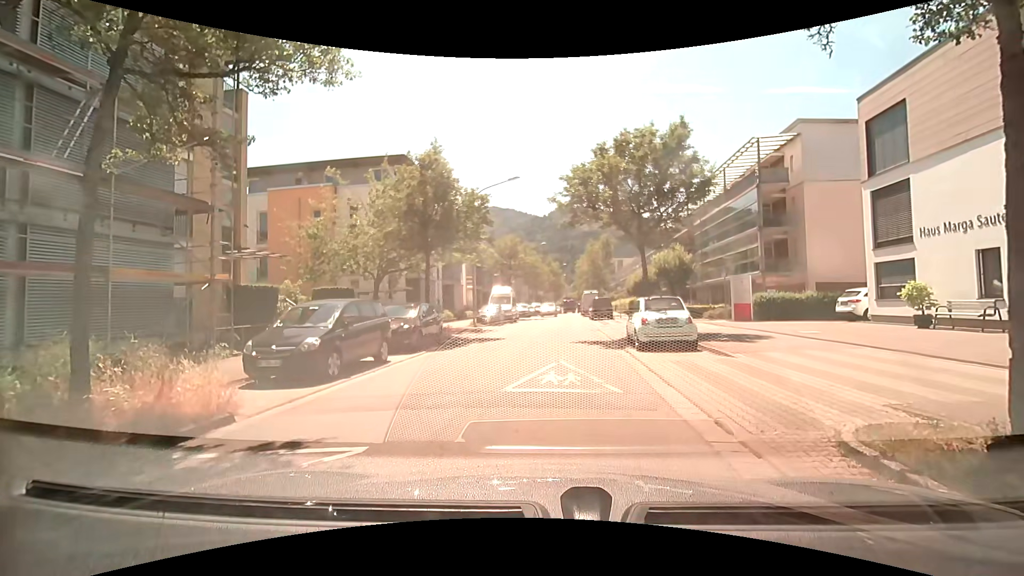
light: Day
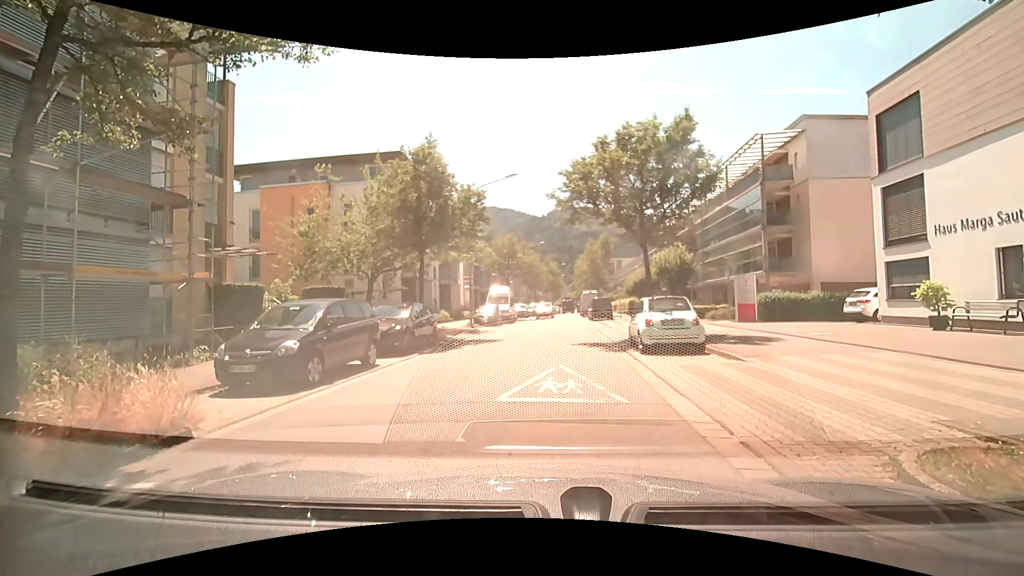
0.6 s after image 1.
(0.0, +0.7) m; 0°
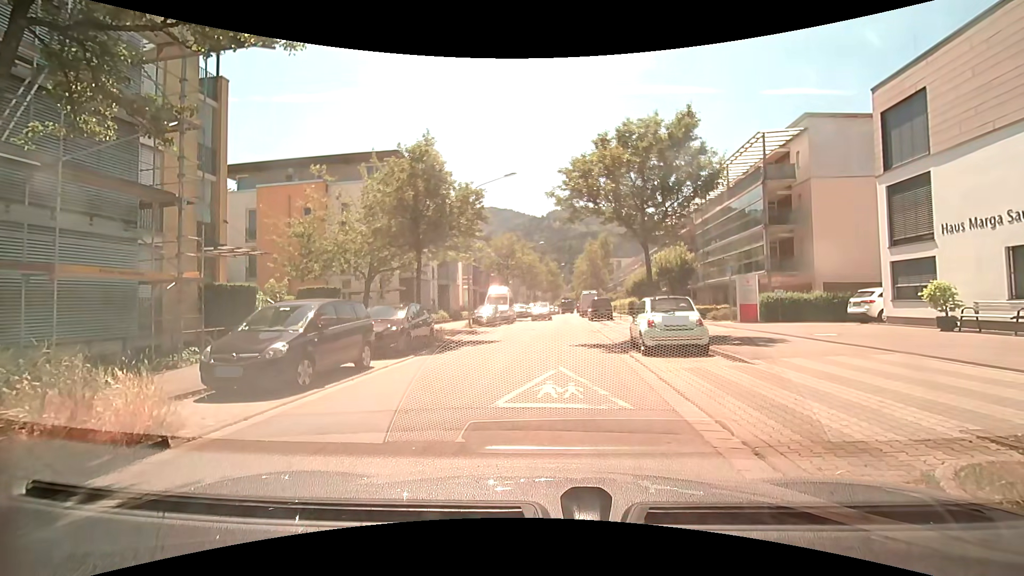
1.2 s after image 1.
(0.0, +0.3) m; 0°
